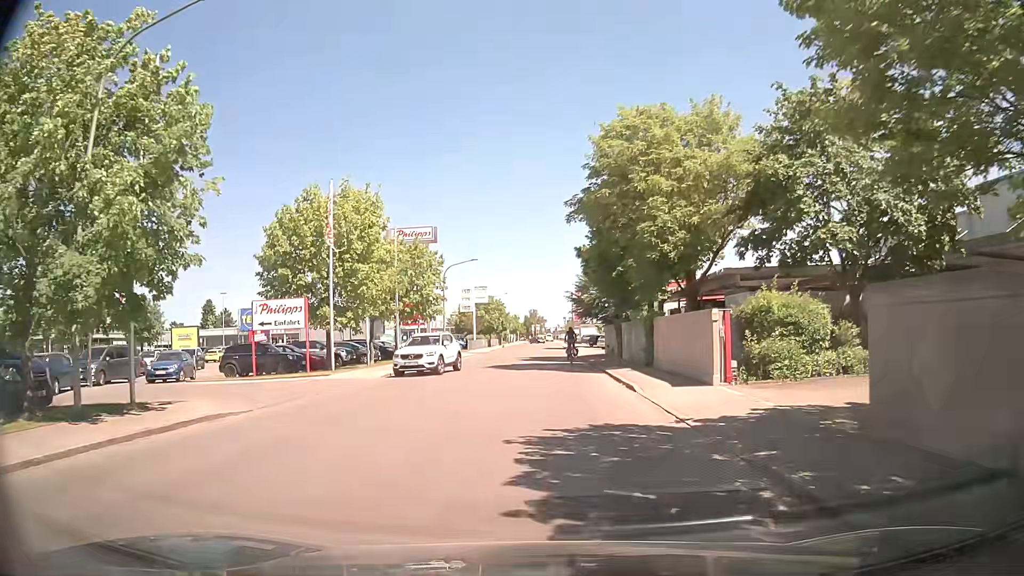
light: Day
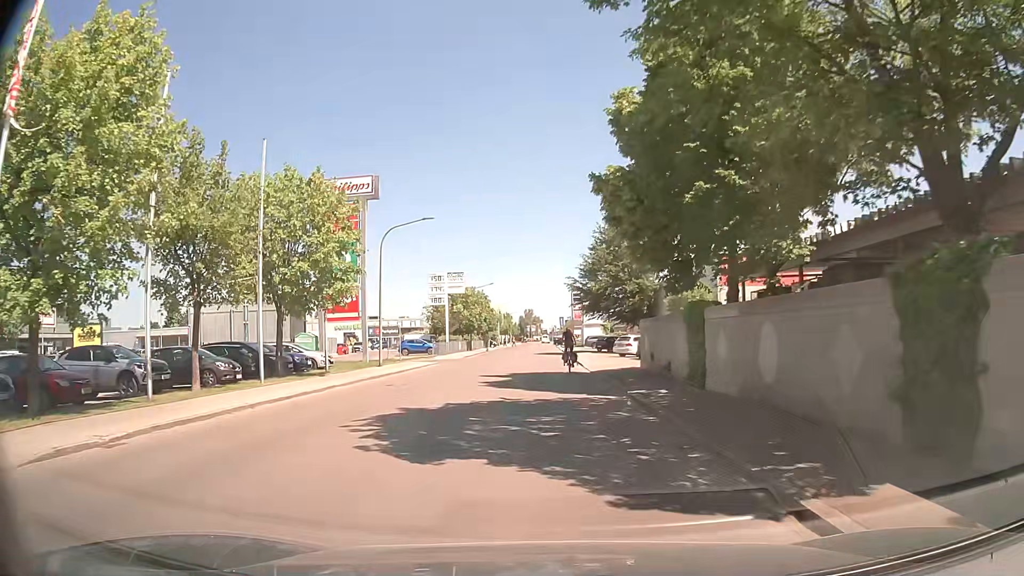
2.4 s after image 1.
(+0.1, +19.8) m; 0°
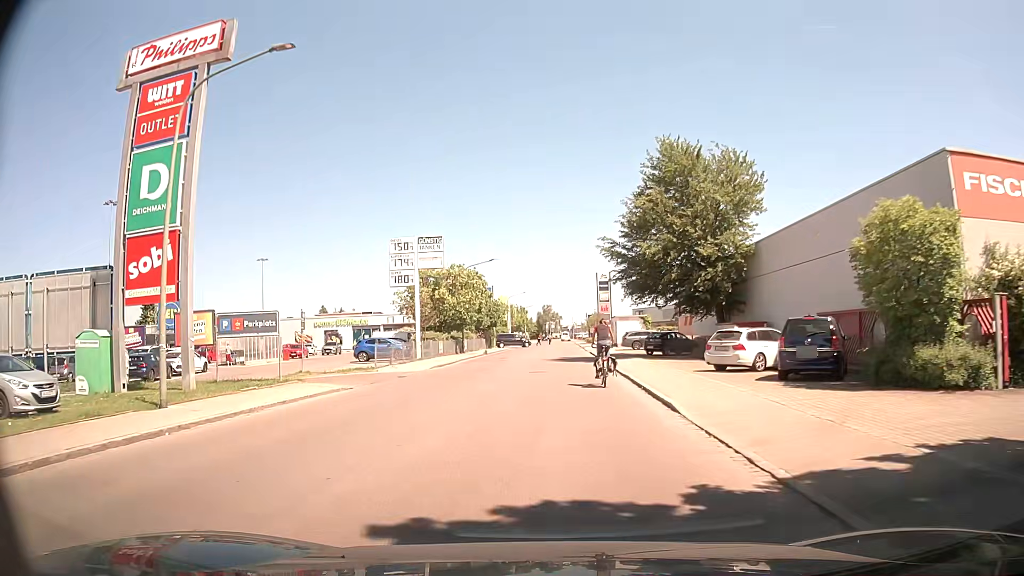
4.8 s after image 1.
(-0.1, +22.2) m; -1°
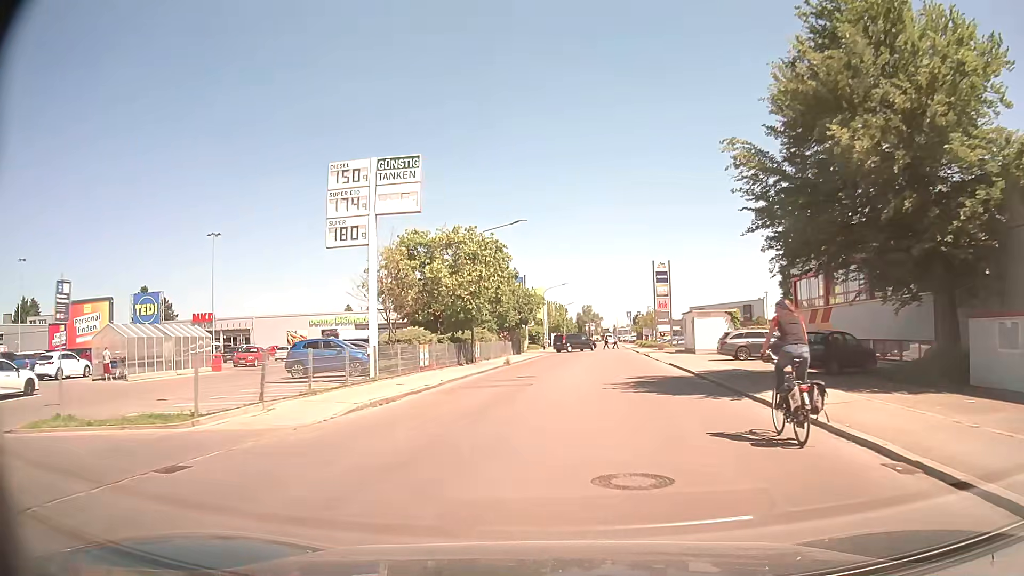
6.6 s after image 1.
(-0.8, +19.9) m; -3°
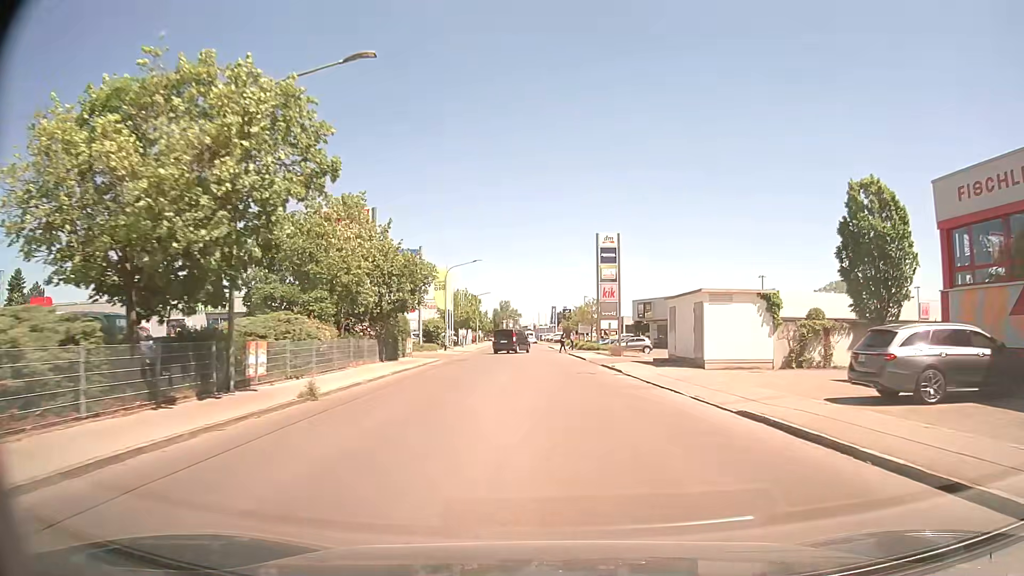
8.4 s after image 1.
(+1.0, +22.4) m; +6°
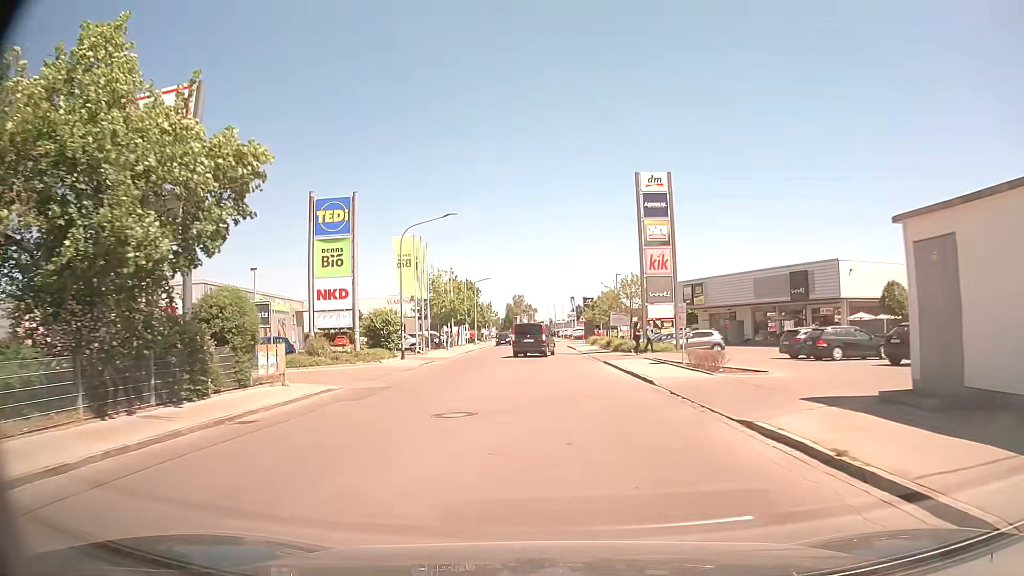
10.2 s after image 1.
(+0.3, +22.0) m; -1°
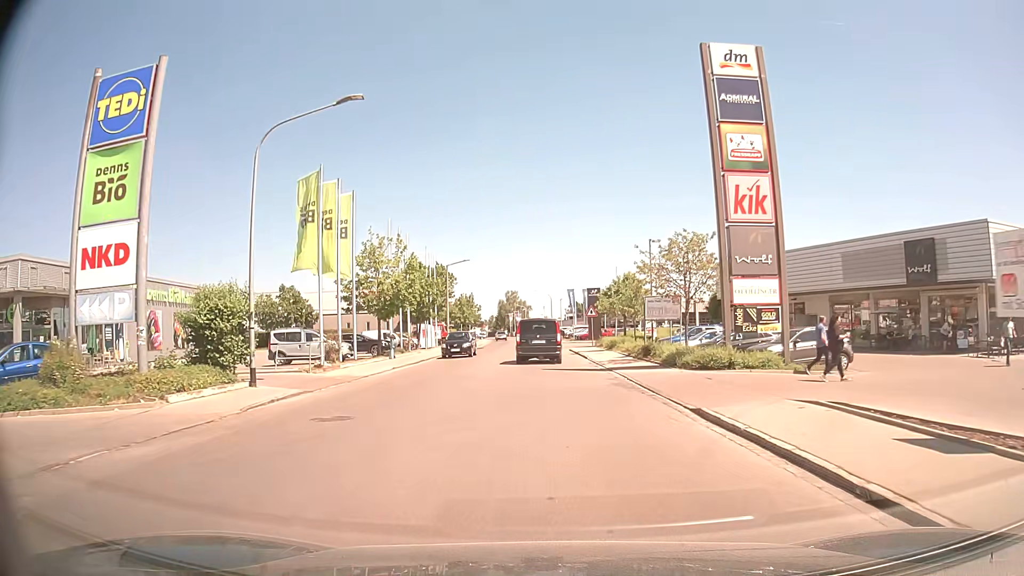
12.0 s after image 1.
(-0.1, +18.9) m; +1°
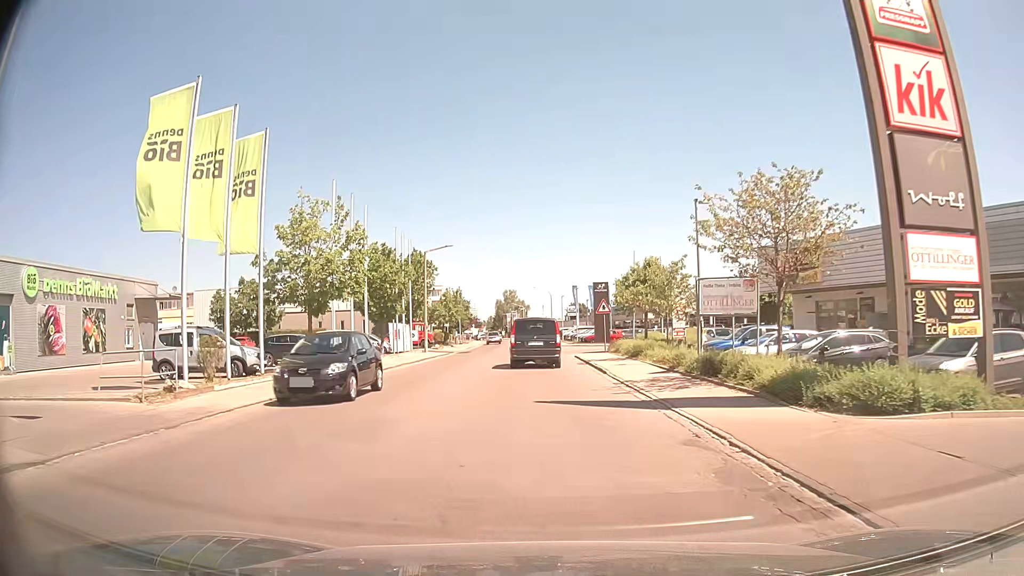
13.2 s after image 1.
(-0.1, +10.7) m; -1°
